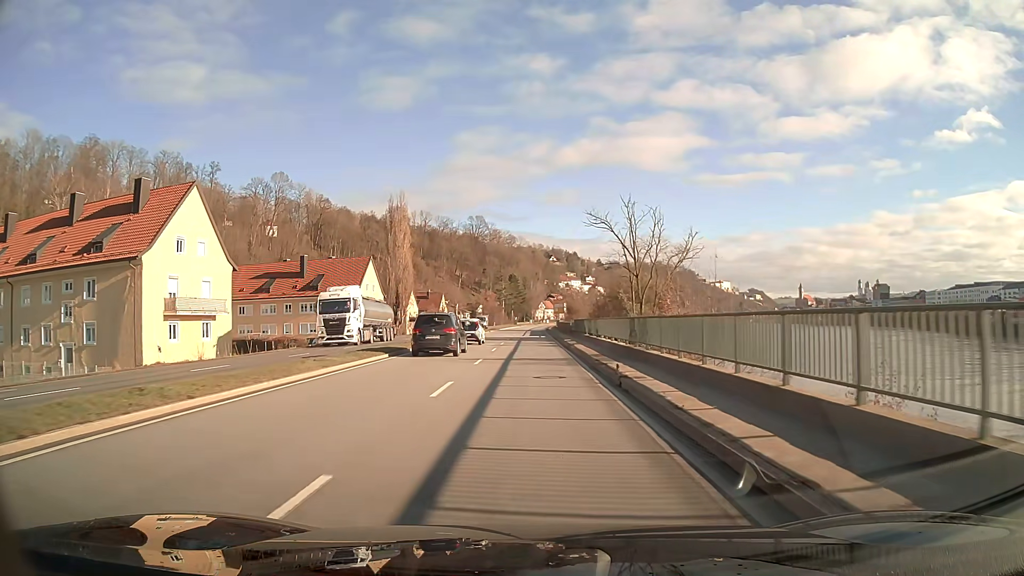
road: primary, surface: asphalt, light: Day
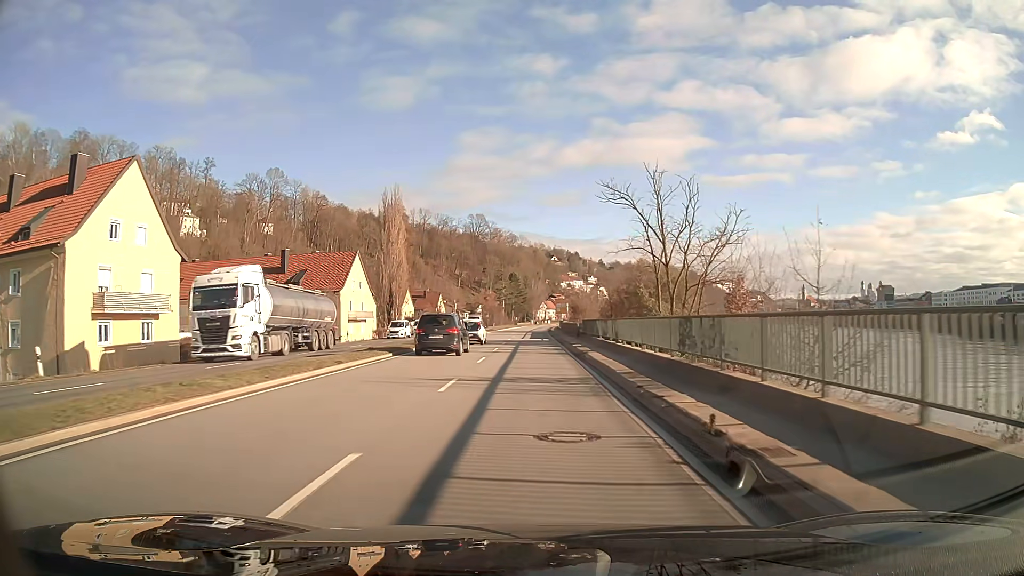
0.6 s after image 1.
(0.0, +8.1) m; 0°
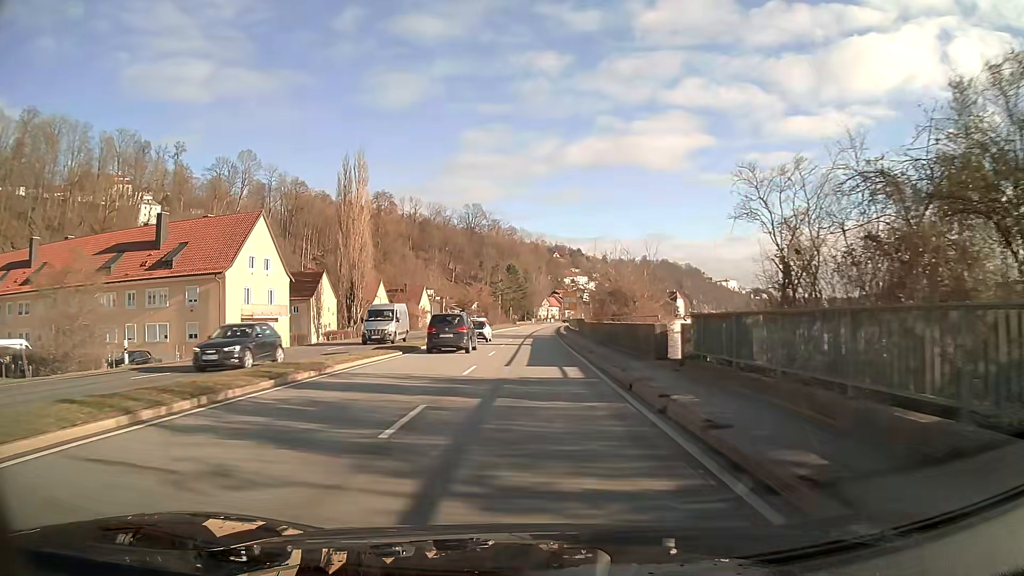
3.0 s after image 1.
(-0.1, +32.3) m; 0°
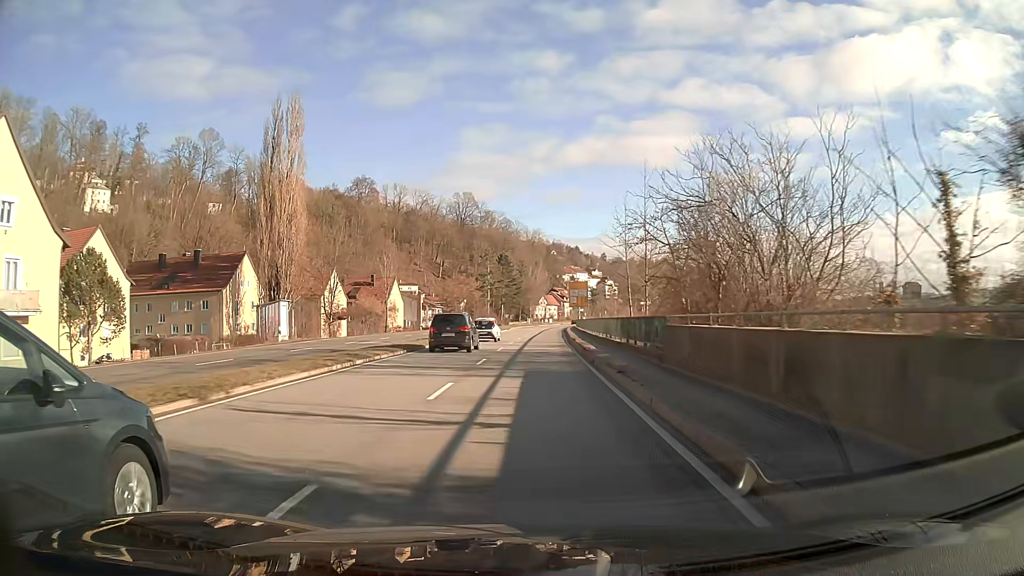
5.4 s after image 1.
(+0.1, +32.2) m; 0°
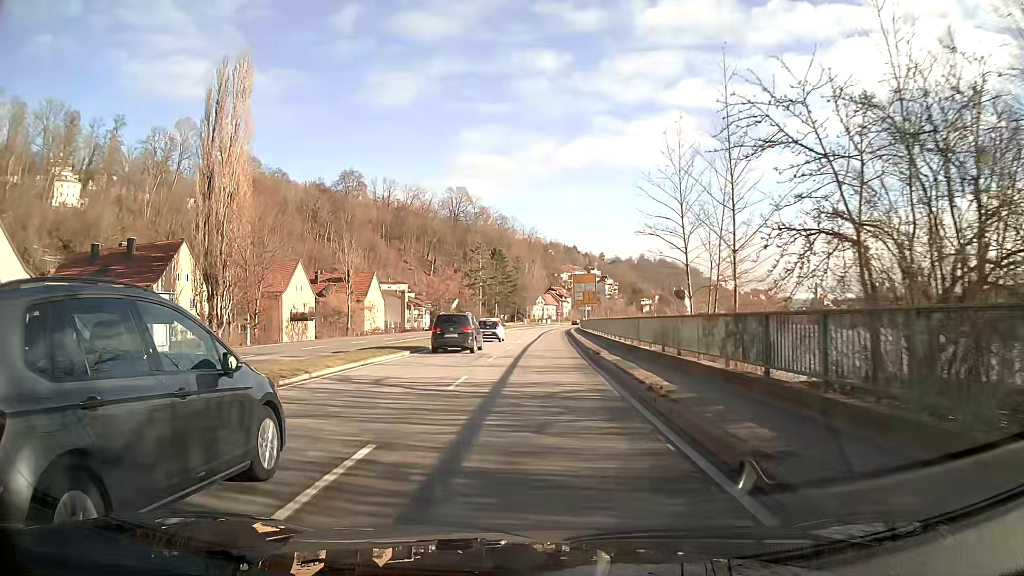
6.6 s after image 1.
(0.0, +16.1) m; 0°
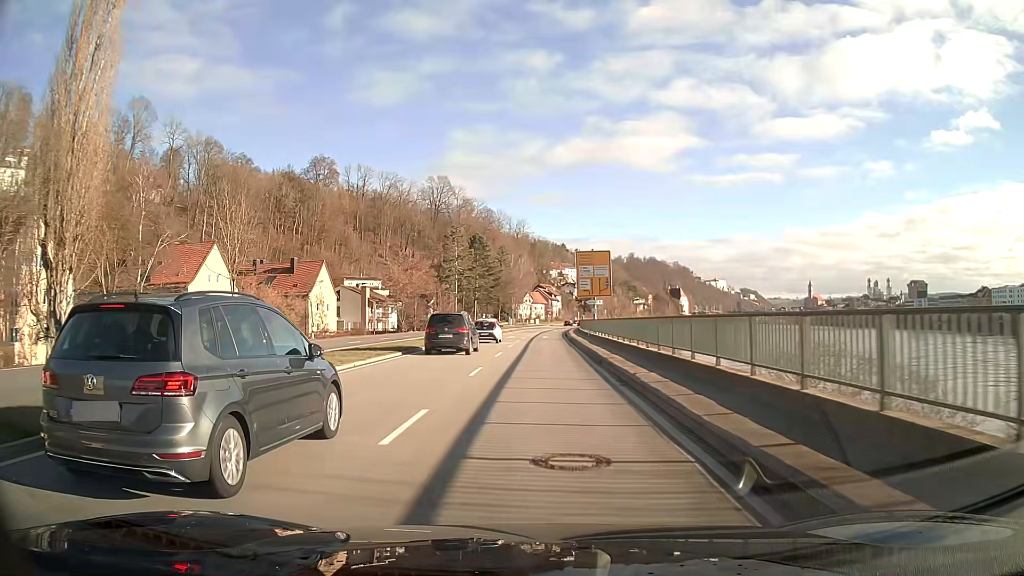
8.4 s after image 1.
(+0.2, +24.2) m; +1°
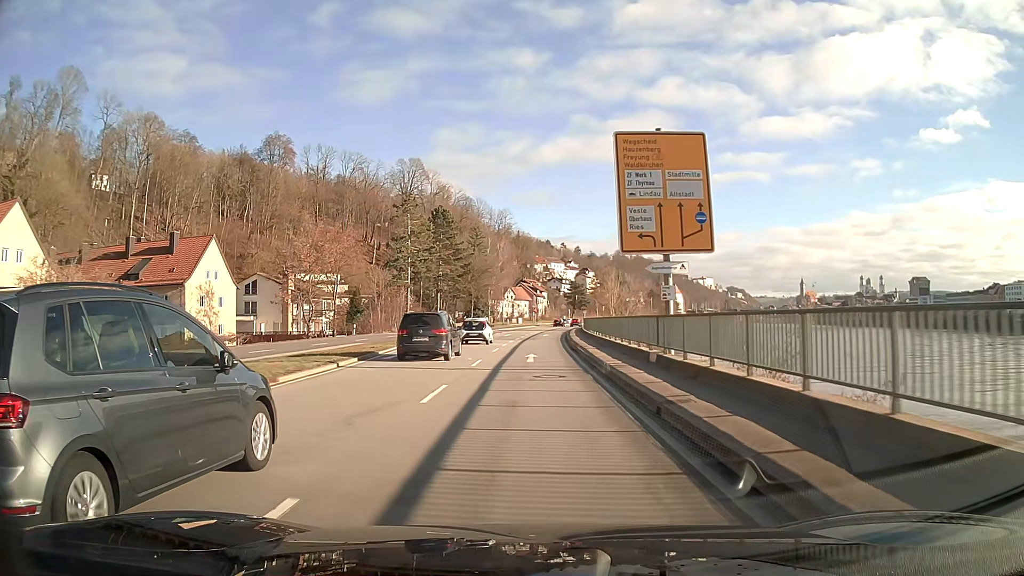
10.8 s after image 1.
(+0.4, +32.2) m; +1°
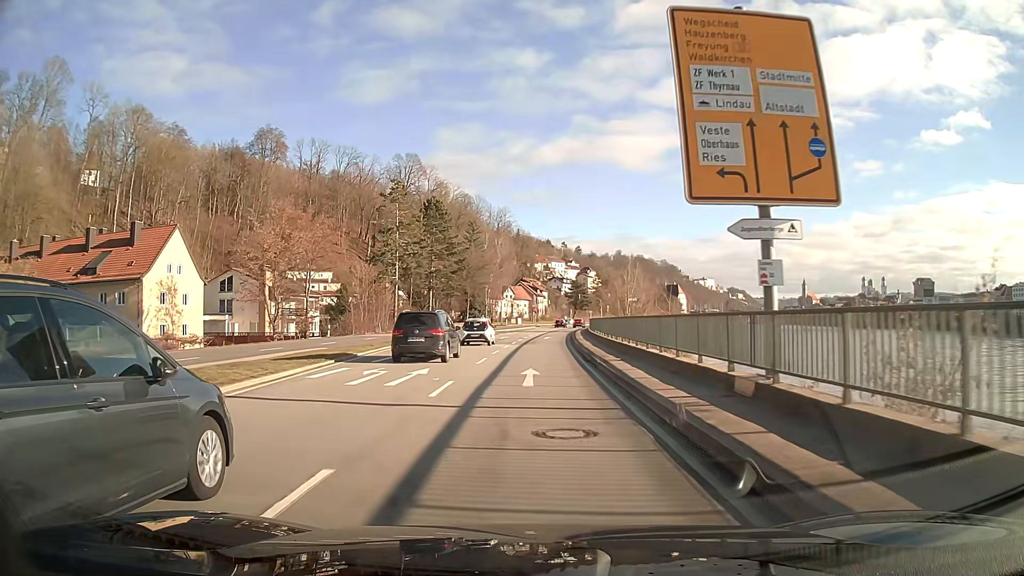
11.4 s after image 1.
(0.0, +8.1) m; 0°
(0, +10) (0, +20) (0, +30) (+1, +40) (+1, +50) (+2, +60) (+2, +70) (+3, +80) (+4, +90) (+6, +100) m
